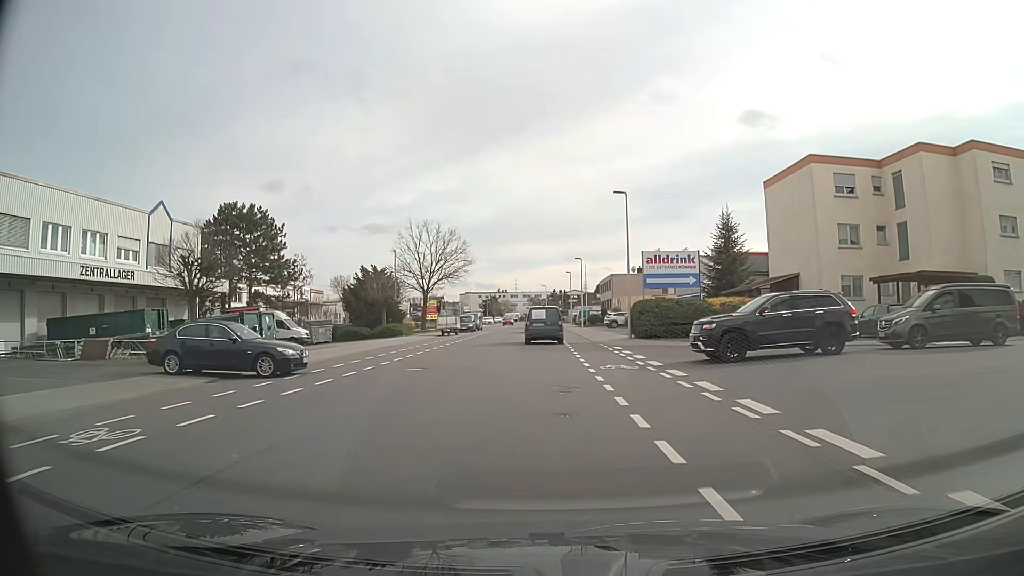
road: tertiary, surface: asphalt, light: Day
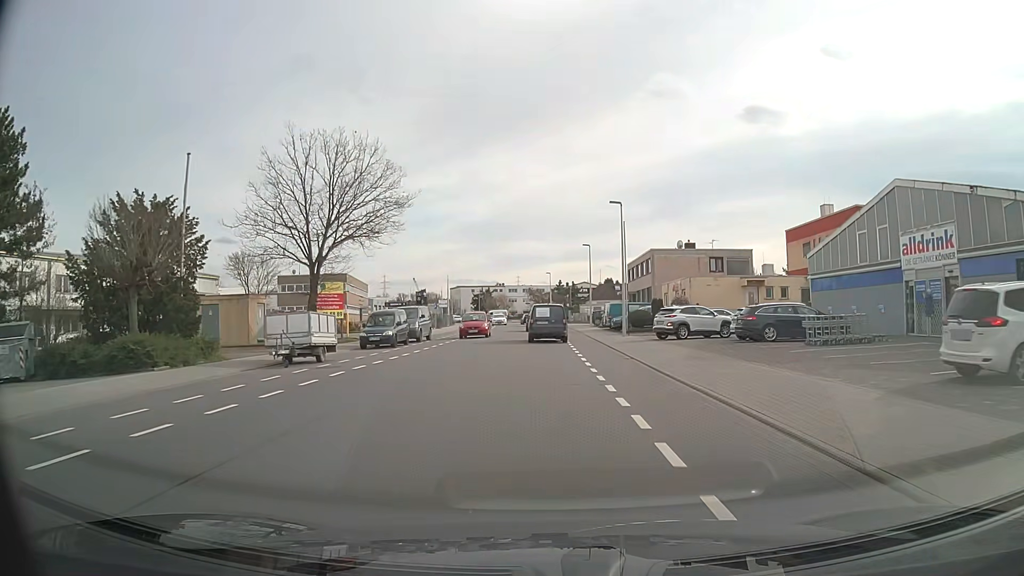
(-0.2, +35.8) m; 0°
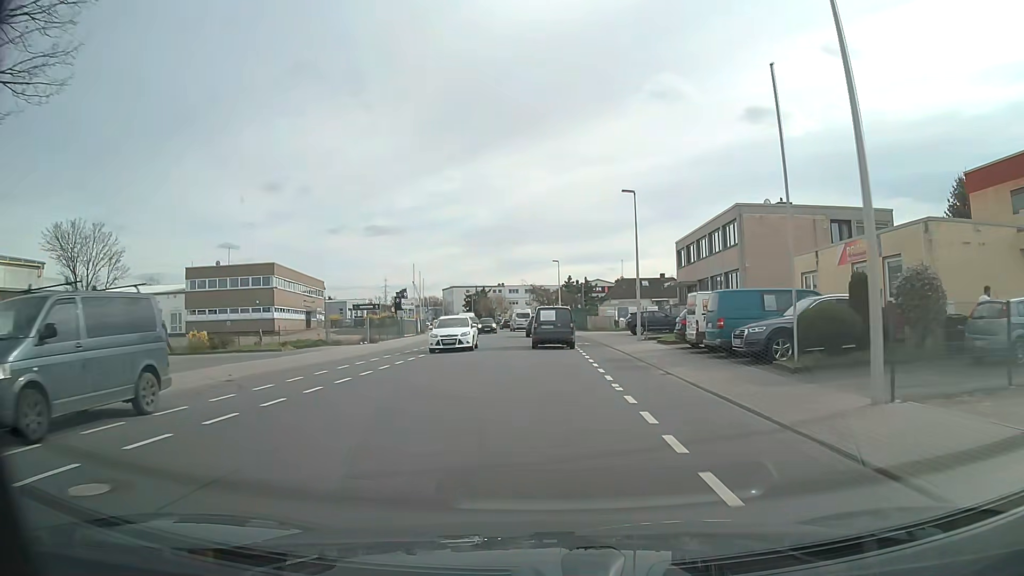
(-0.2, +29.1) m; -1°
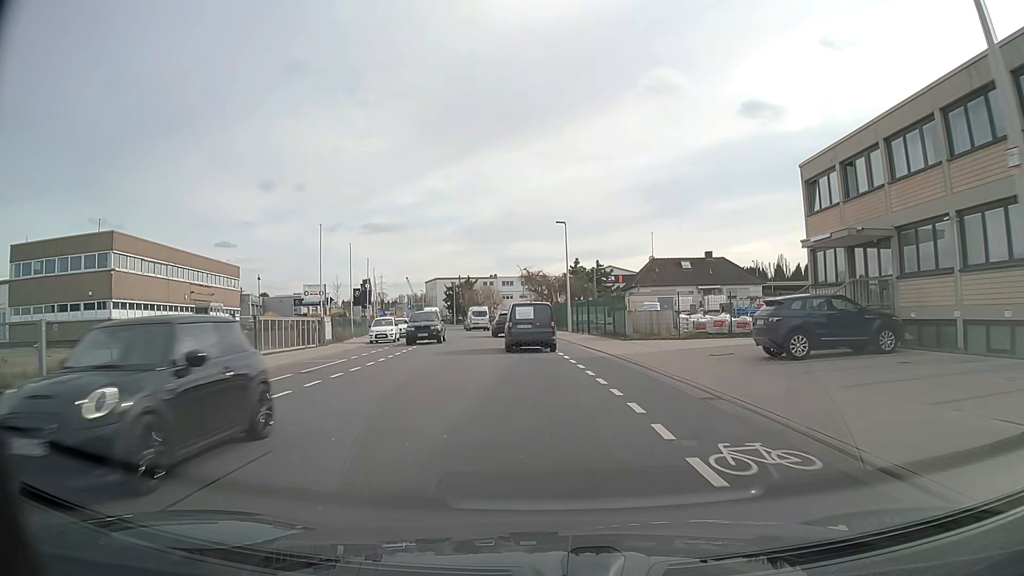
(+0.2, +29.1) m; 0°
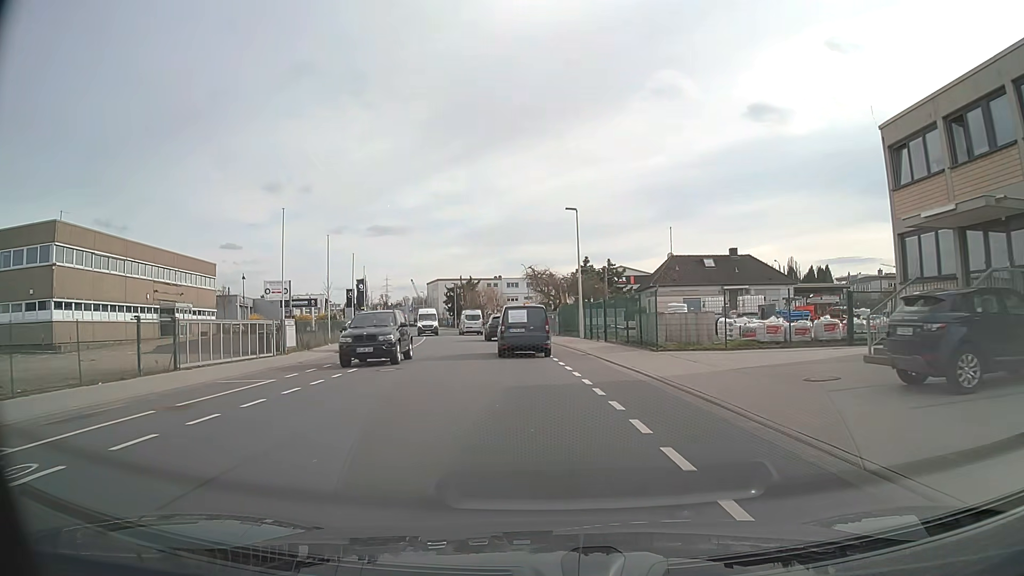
(0.0, +7.2) m; 0°
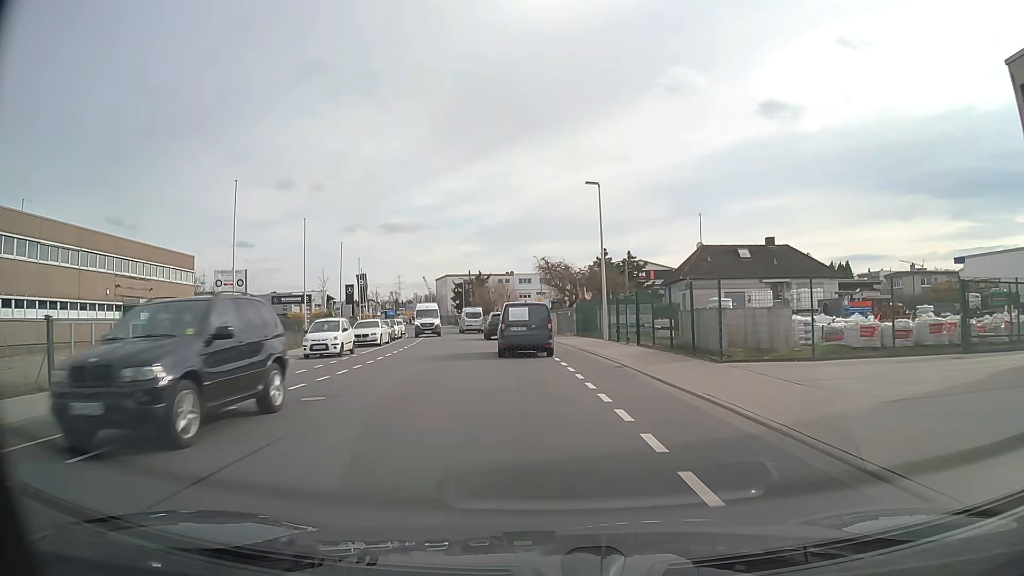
(-0.1, +7.1) m; -1°
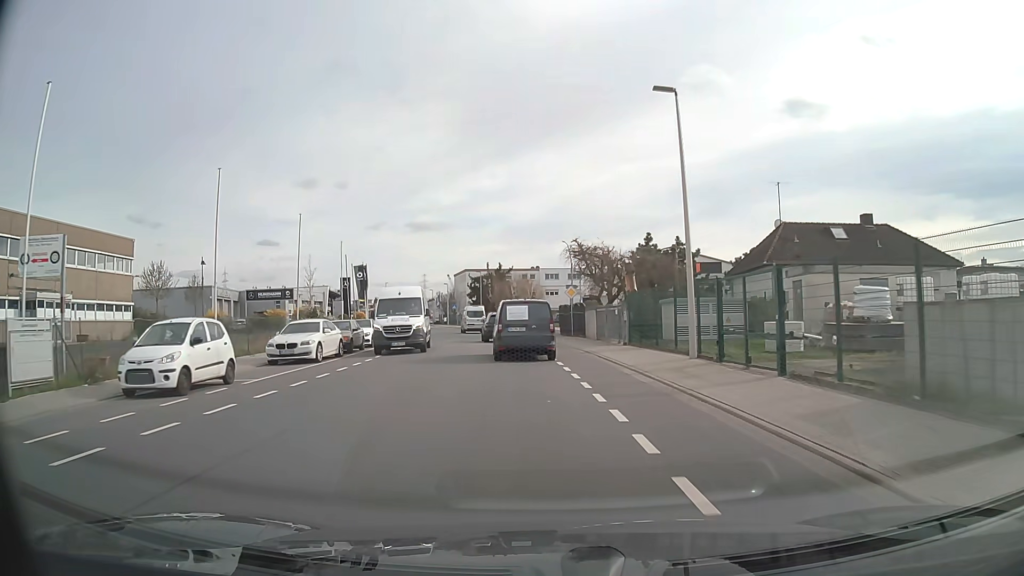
(-0.4, +14.0) m; -3°
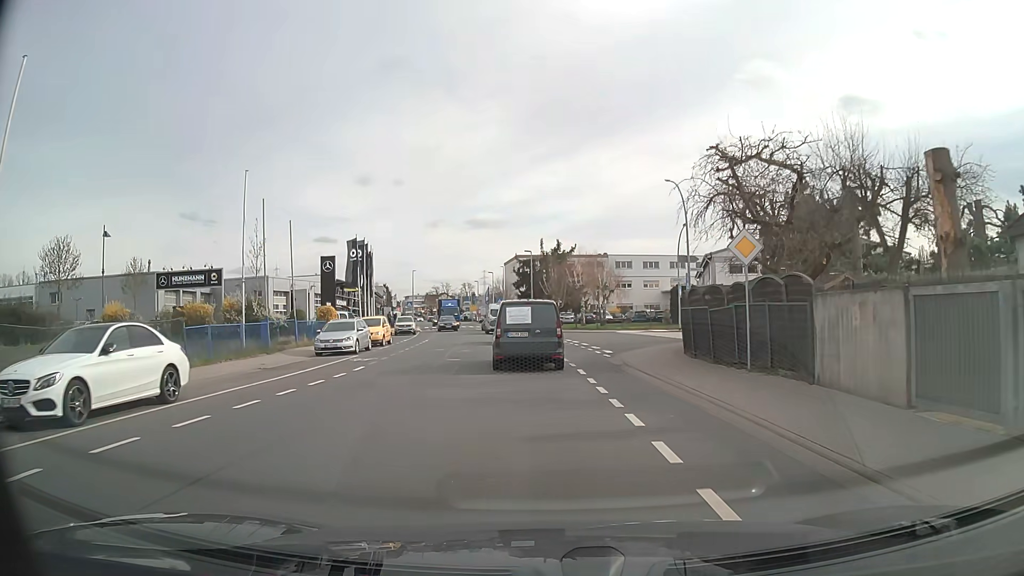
(-1.1, +26.0) m; -5°
(0, +10) (-1, +20) (-1, +30) (-2, +40) (-3, +50) (-4, +60) (-6, +70) (-8, +79) (-10, +89) (-13, +99) m
